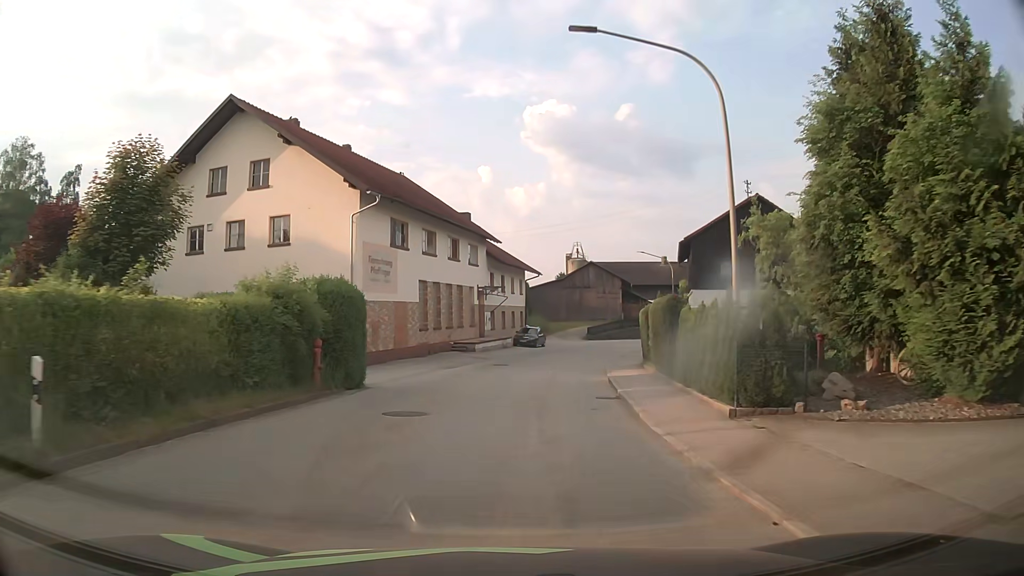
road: tertiary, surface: asphalt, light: Day
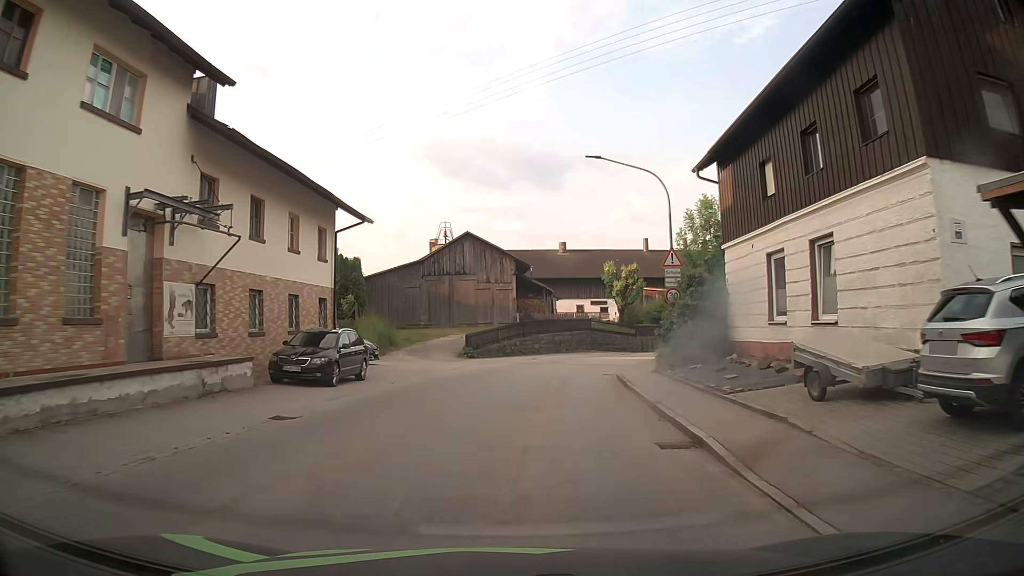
(+2.9, +31.8) m; +11°
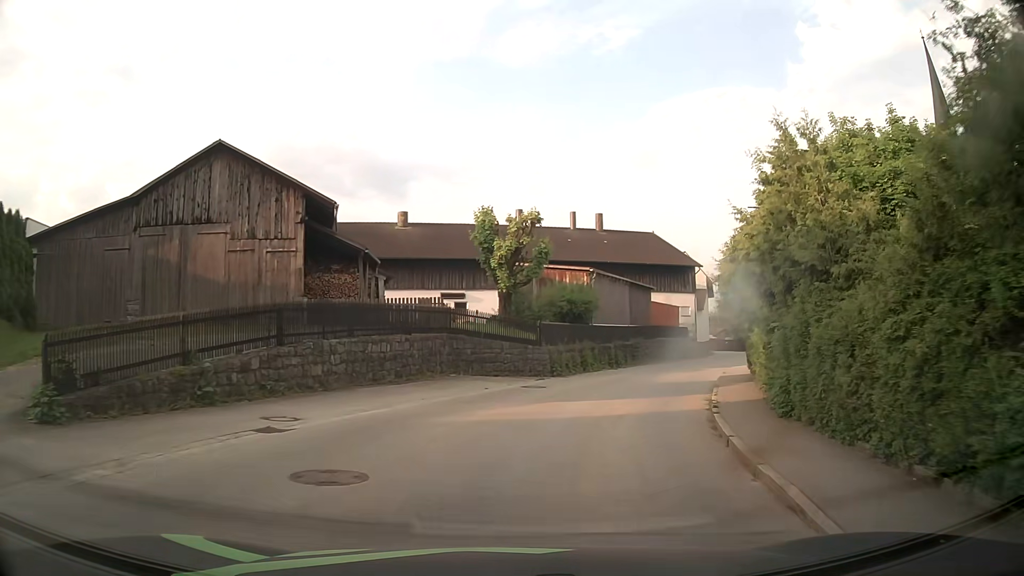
(+2.1, +26.9) m; +13°
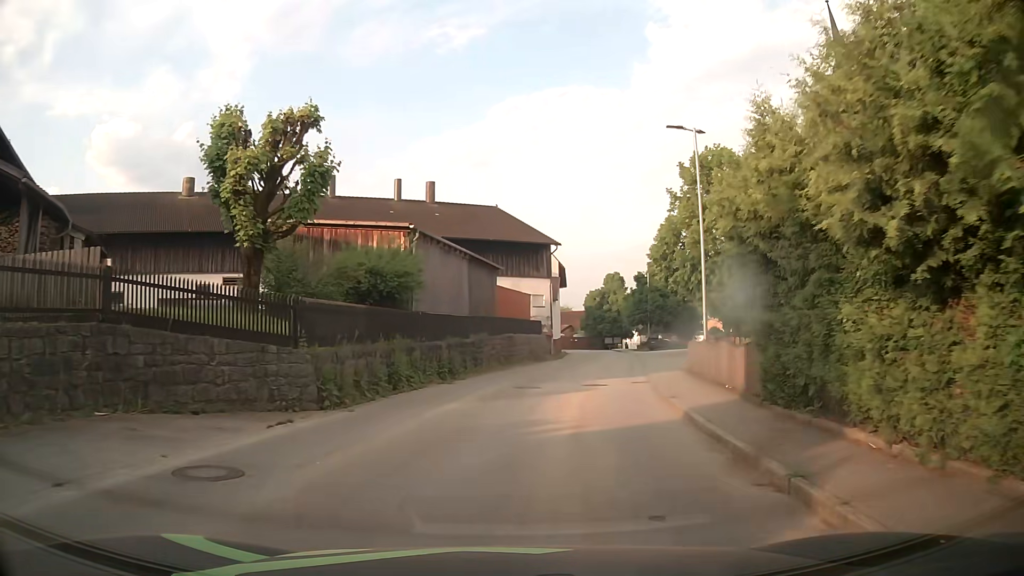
(+1.8, +13.9) m; +14°
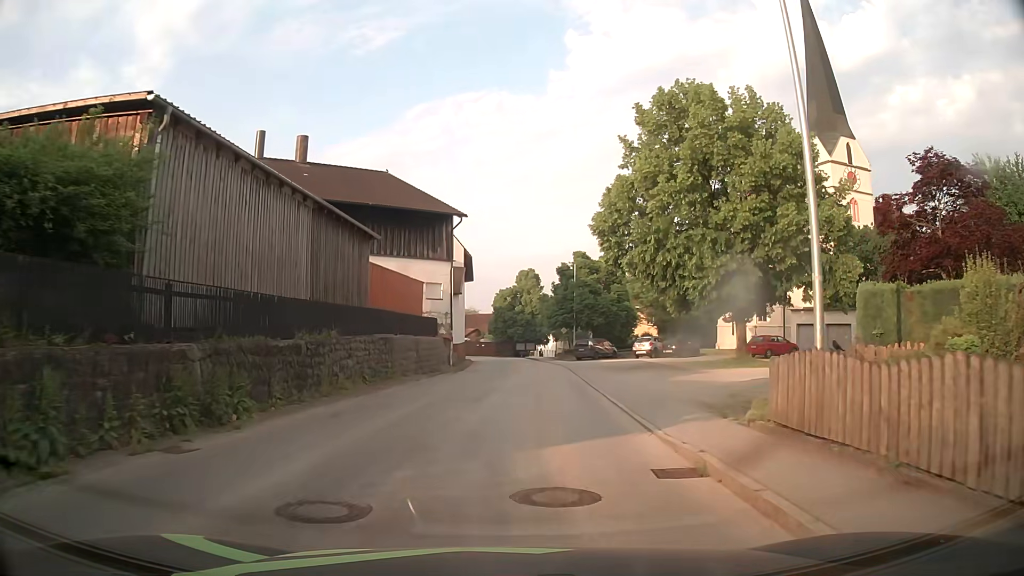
(+1.1, +13.9) m; +7°
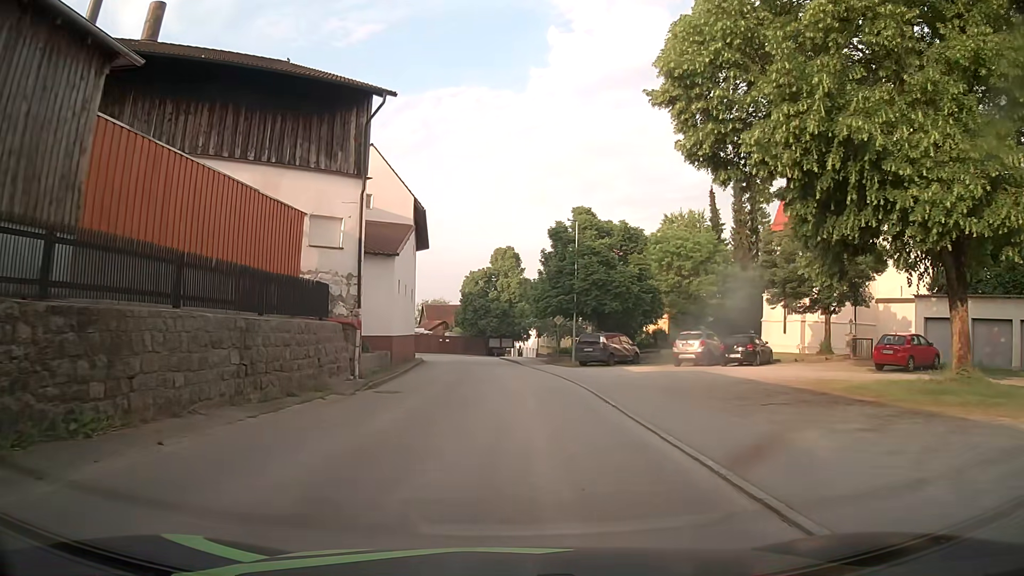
(+0.7, +19.1) m; +2°
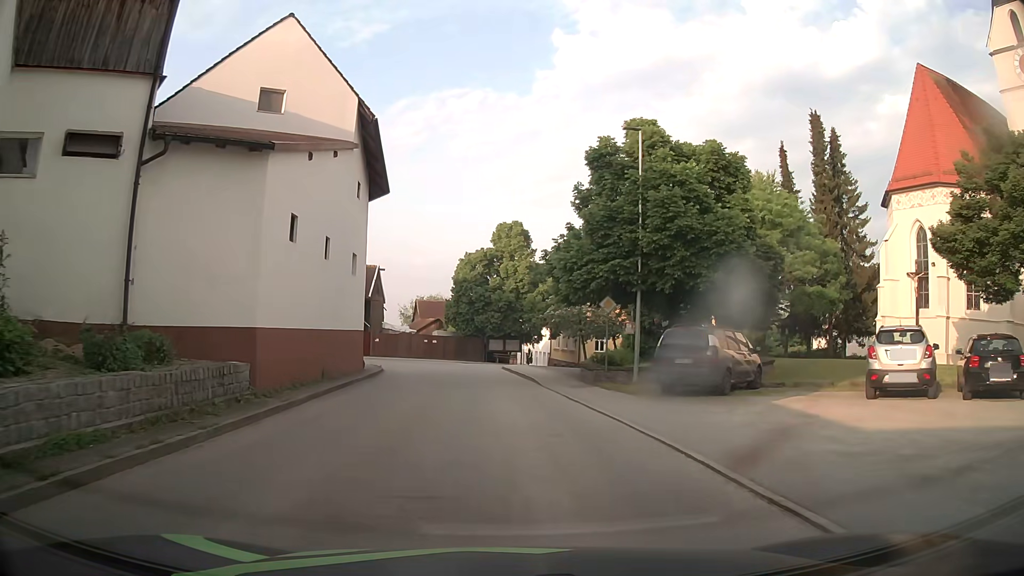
(+0.1, +17.5) m; 0°
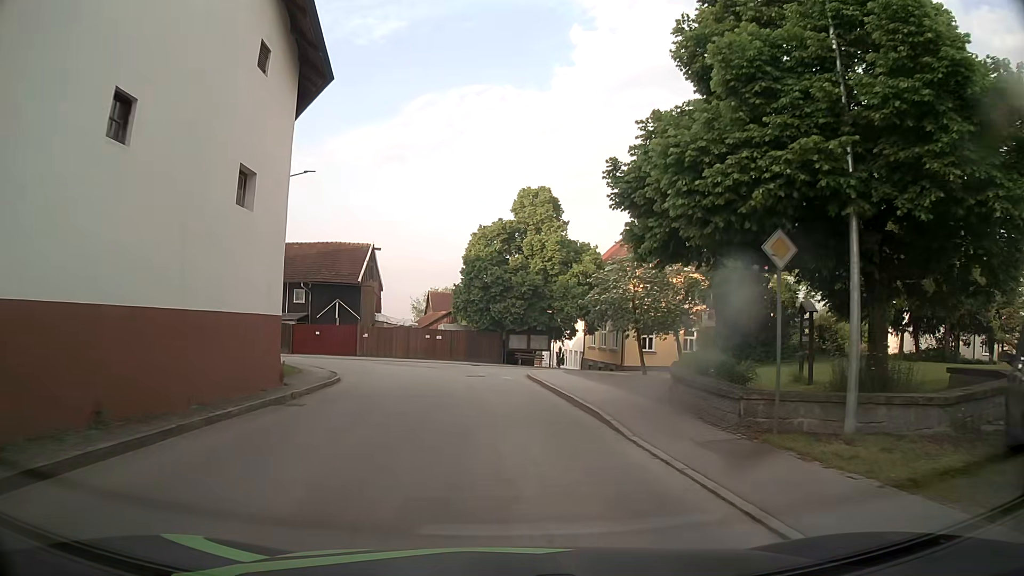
(-0.2, +12.7) m; -2°
(0, +10) (-1, +20) (-3, +30) (-9, +38) (-18, +43) (-27, +45) (-37, +49) (-44, +55) (-47, +65) (-47, +75) m
